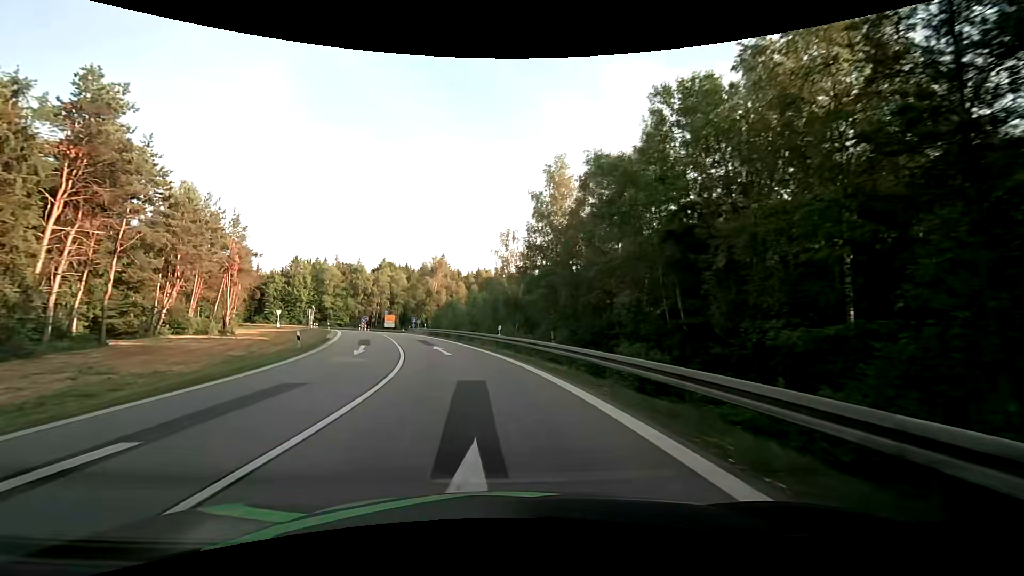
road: motorway_link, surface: asphalt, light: Day
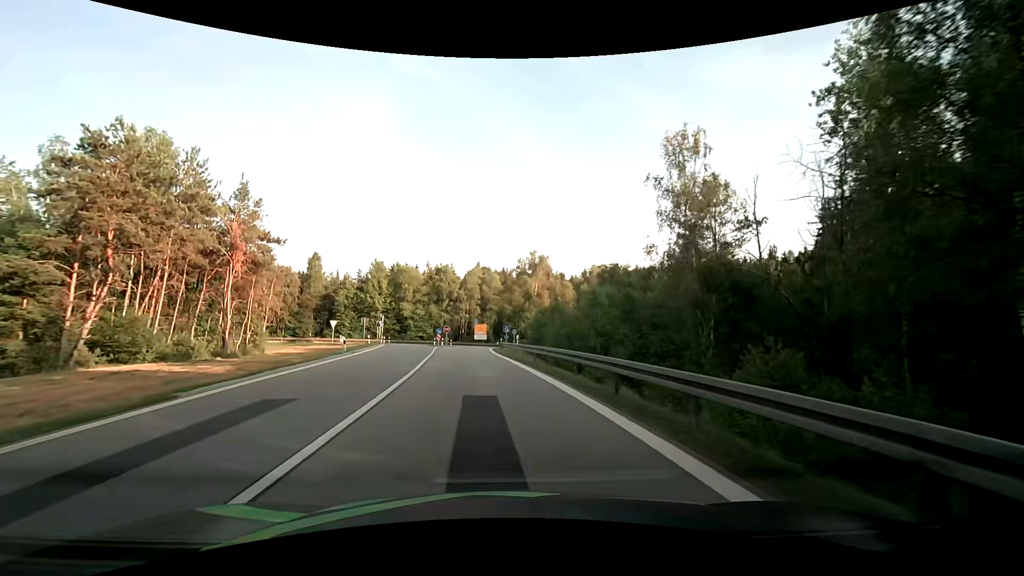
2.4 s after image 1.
(-3.6, +27.4) m; -12°
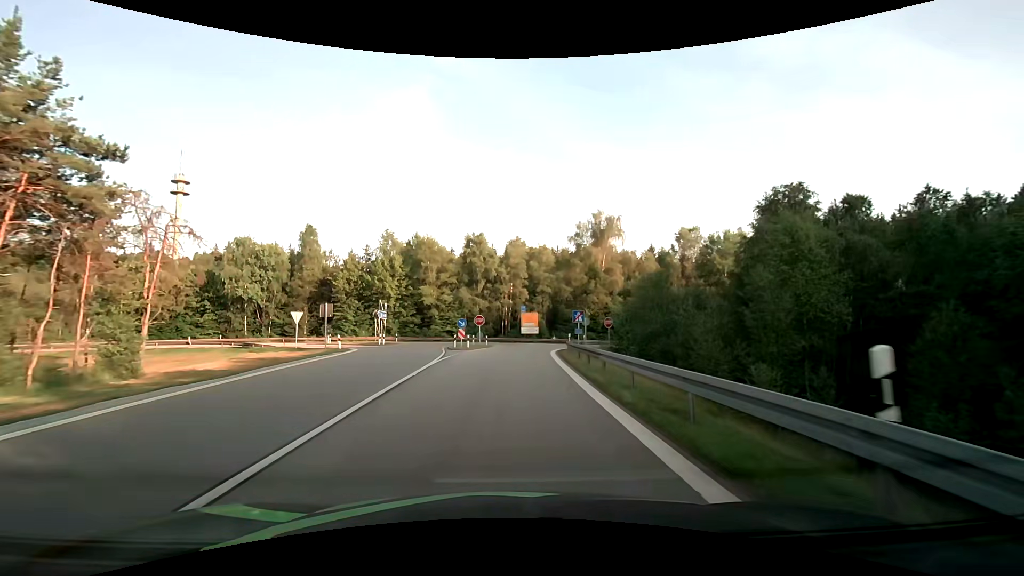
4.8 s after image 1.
(-1.9, +27.4) m; -6°
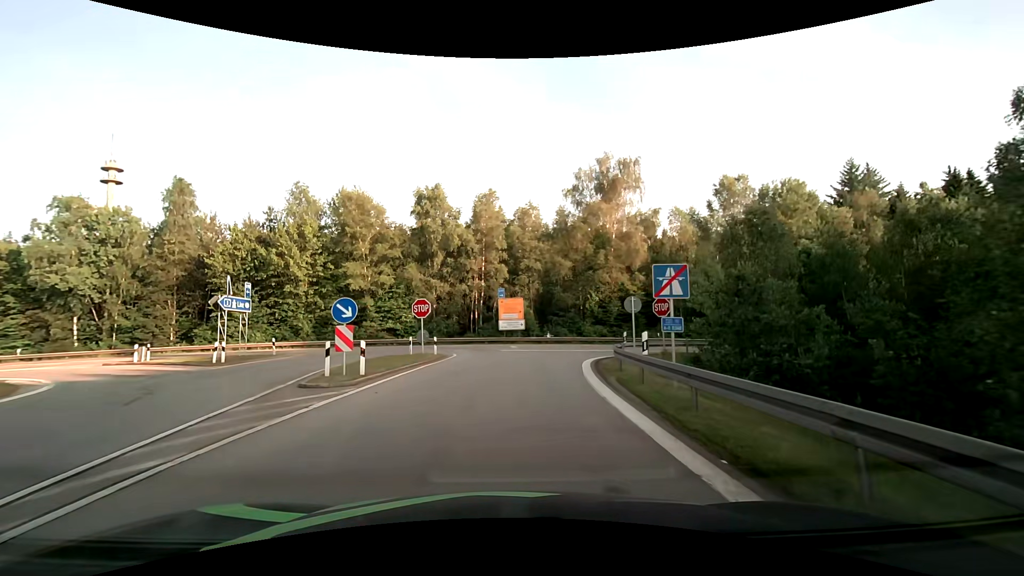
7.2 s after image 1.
(+0.3, +23.6) m; +2°
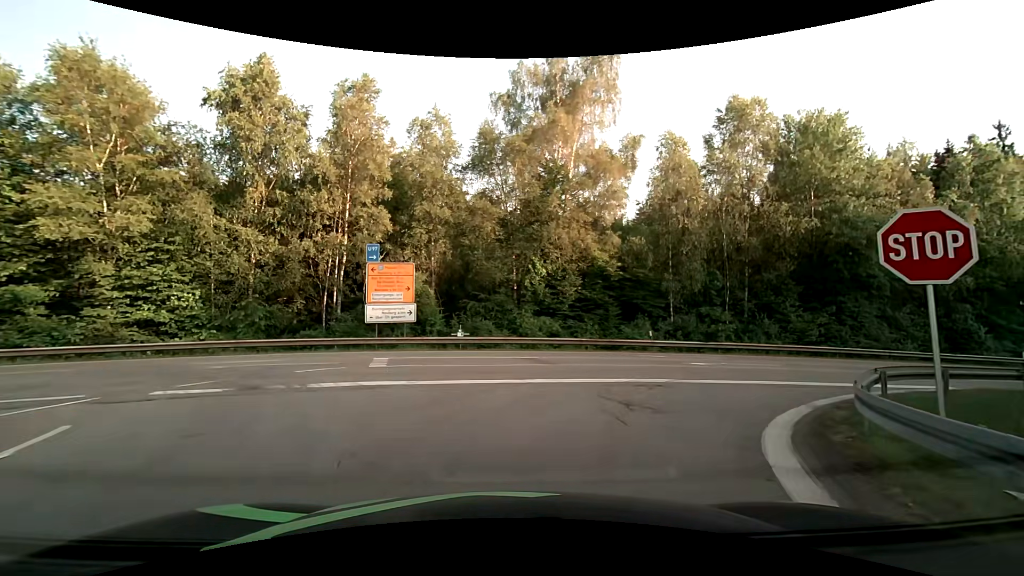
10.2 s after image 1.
(+1.2, +21.1) m; +10°
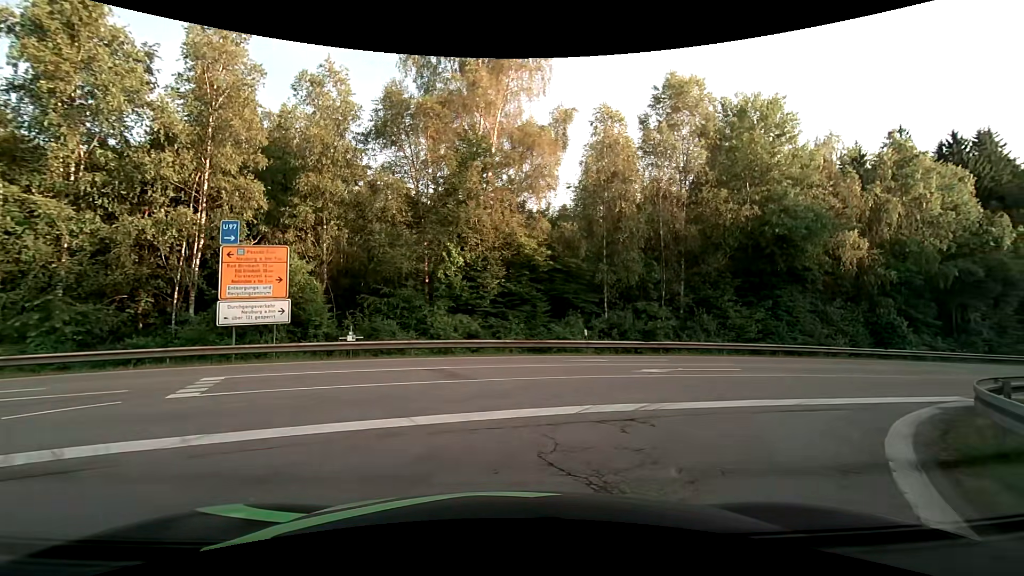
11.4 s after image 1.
(+0.3, +4.7) m; +9°
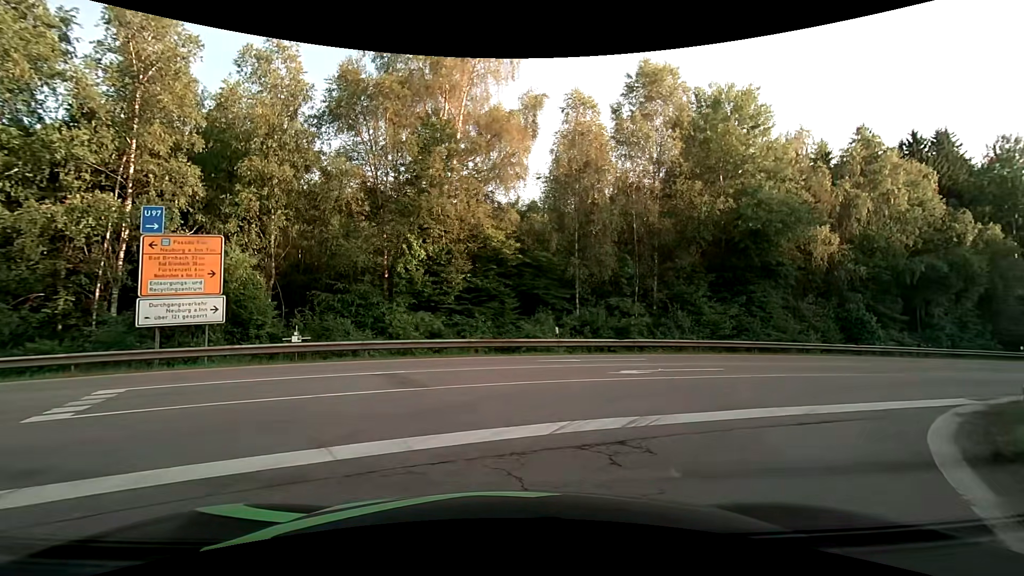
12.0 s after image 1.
(+0.1, +1.6) m; +4°
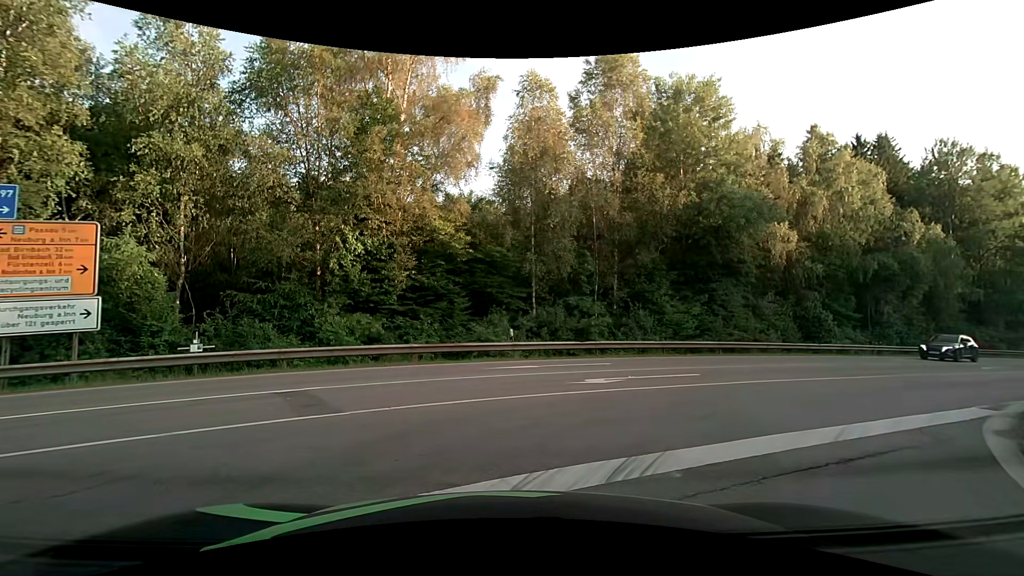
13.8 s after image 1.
(+0.1, +2.2) m; +4°
(+3, +9) (+11, +15) (+20, +20) (+28, +25) (+37, +30) (+46, +35) (+55, +40) (+63, +45) (+72, +50) (+80, +55) m
